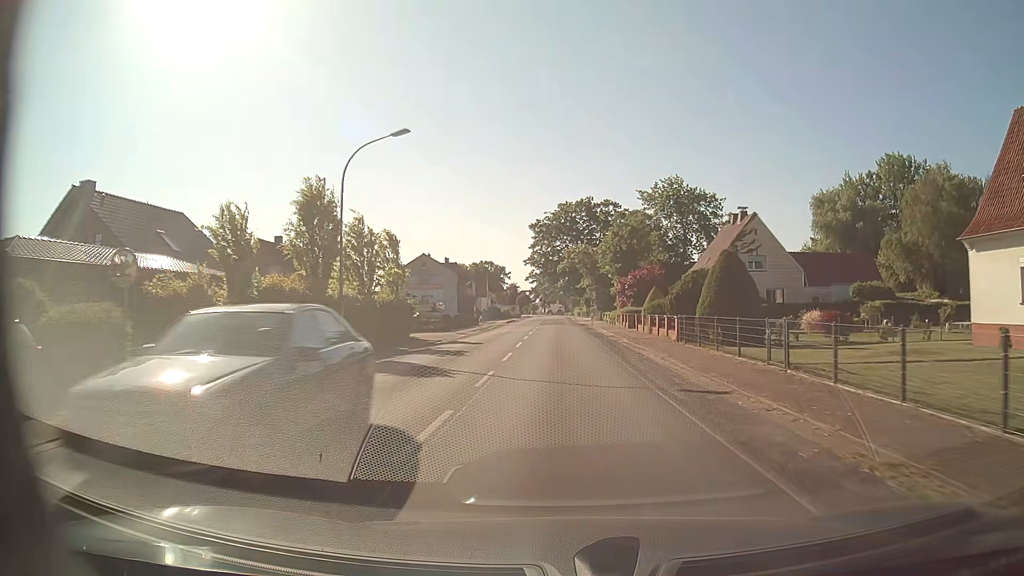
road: secondary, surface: asphalt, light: Day
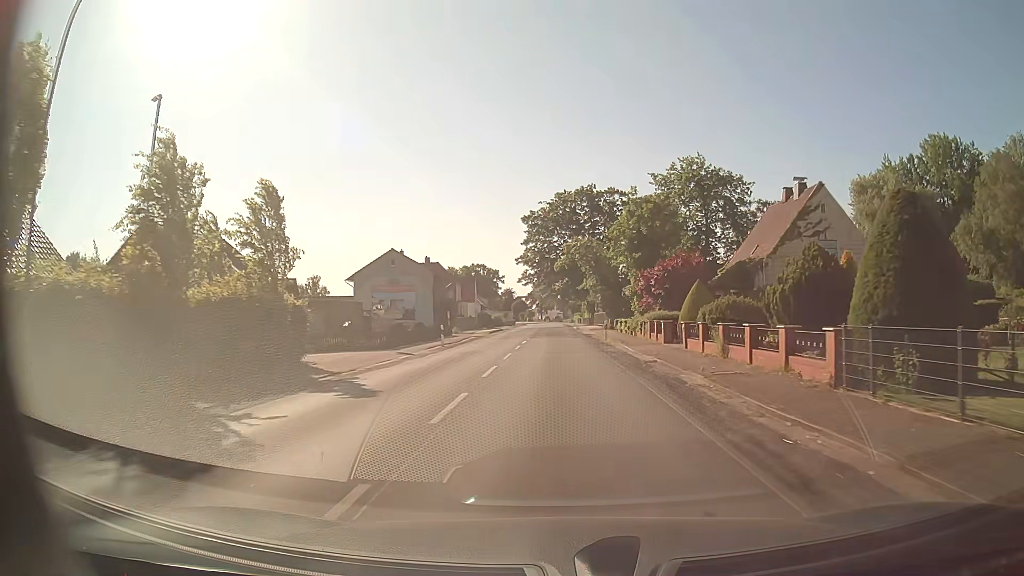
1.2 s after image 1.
(-0.3, +15.9) m; -1°
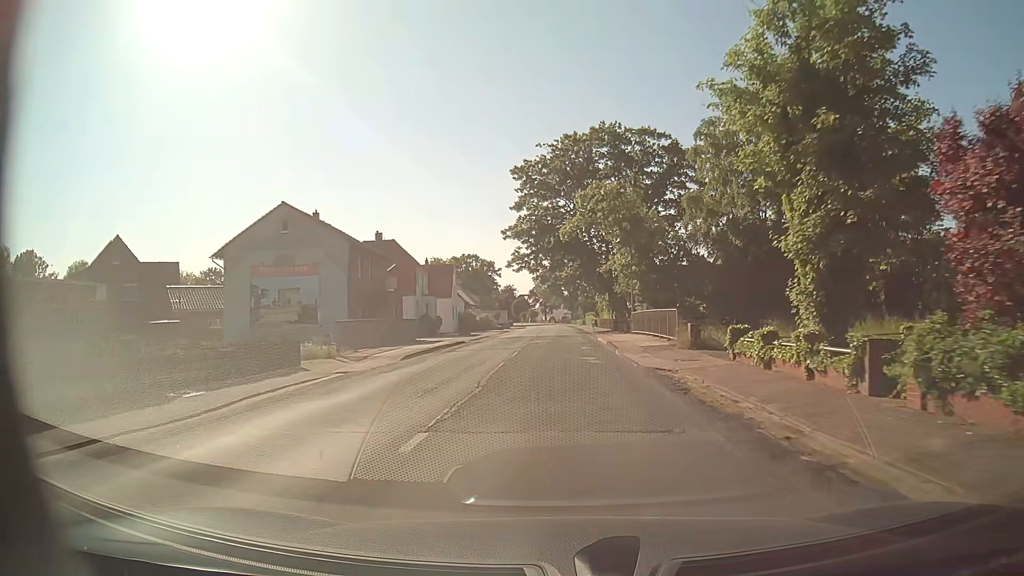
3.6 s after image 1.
(-0.1, +31.6) m; -1°
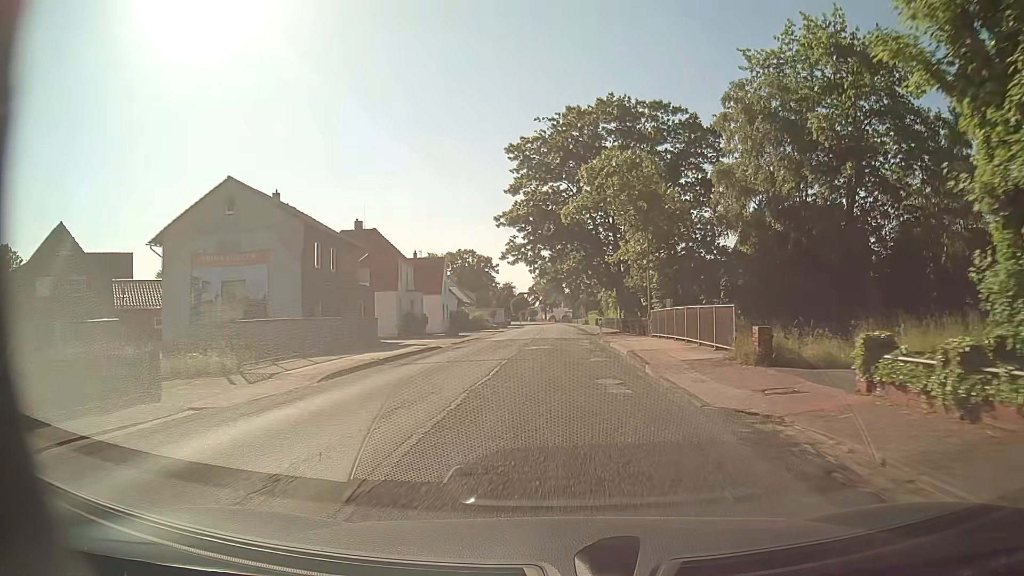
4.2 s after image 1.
(0.0, +7.9) m; 0°
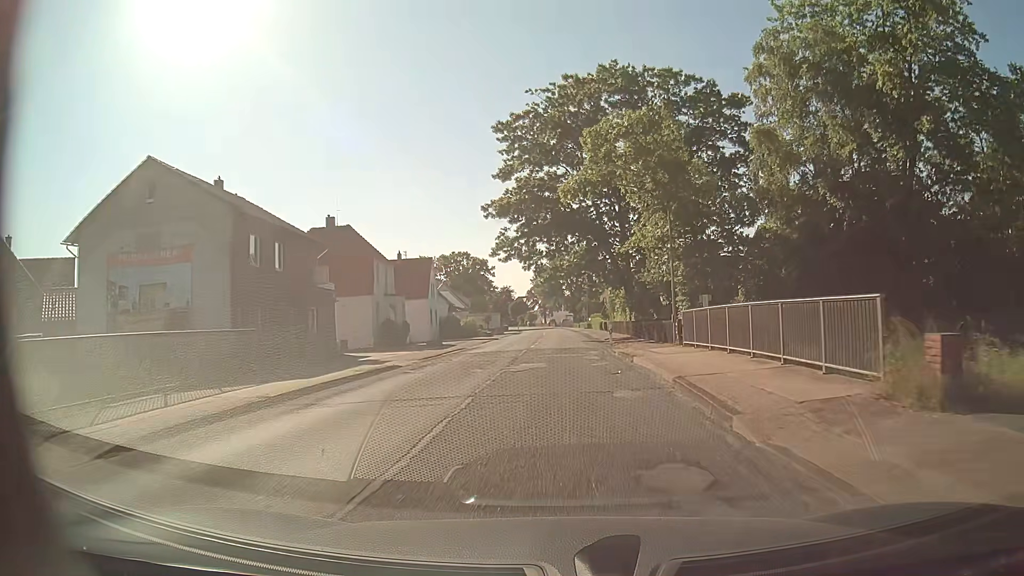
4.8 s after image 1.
(0.0, +7.9) m; 0°
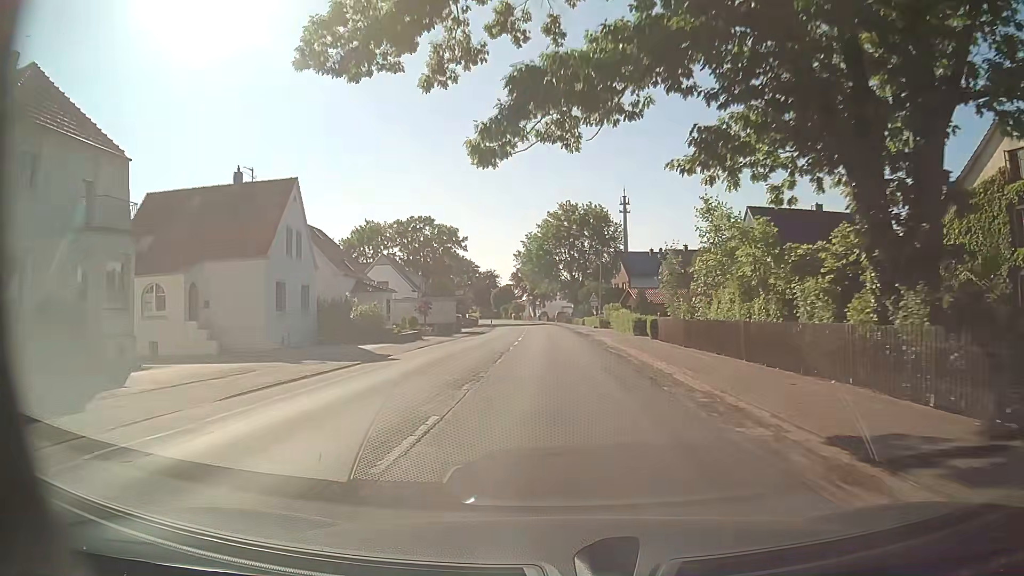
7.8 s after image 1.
(0.0, +39.4) m; 0°
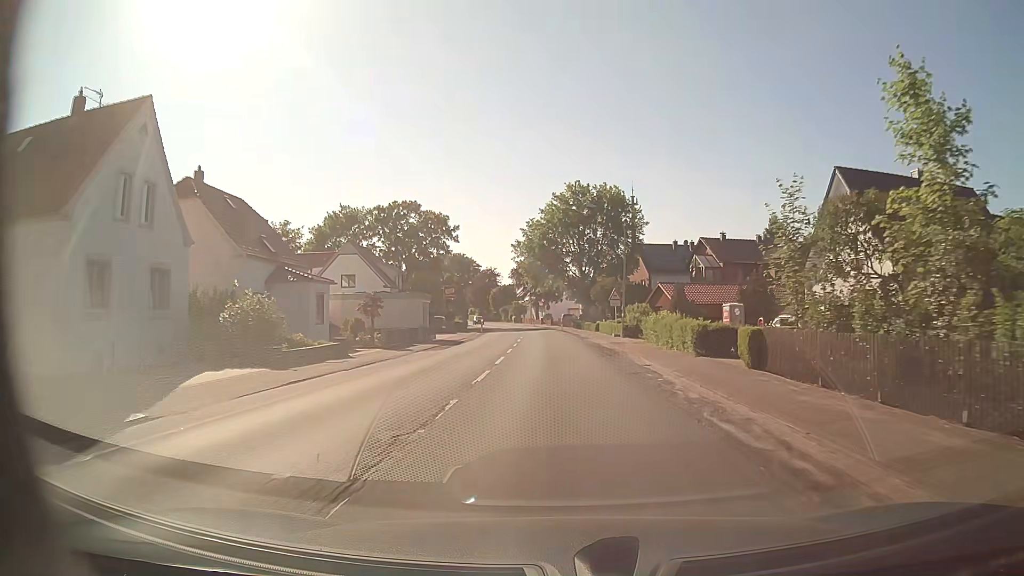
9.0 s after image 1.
(0.0, +15.9) m; 0°
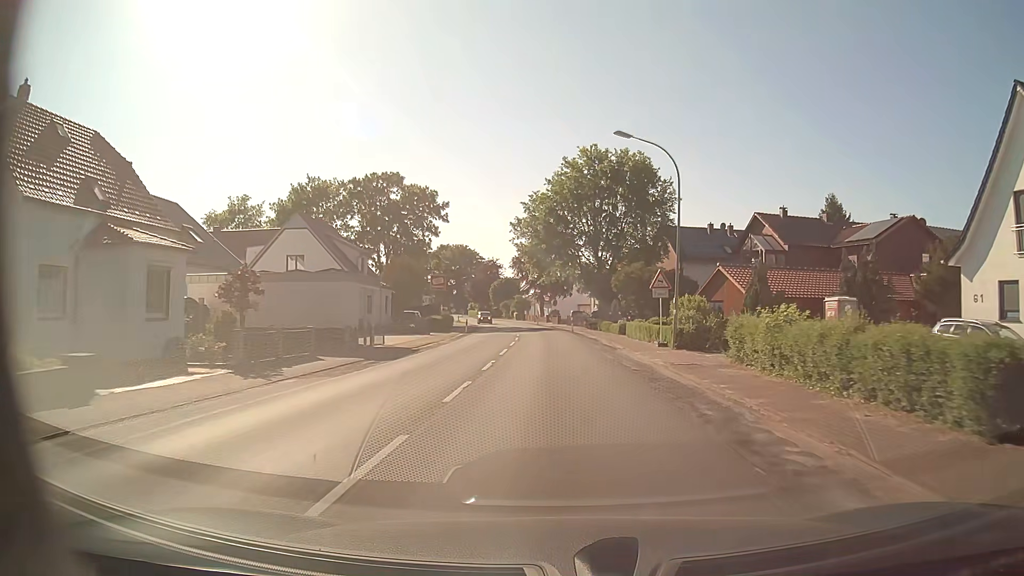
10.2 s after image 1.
(-0.1, +15.9) m; -1°
(0, +10) (0, +20) (0, +30) (-1, +40) (-1, +50) (-2, +60) (-3, +70) (-5, +80) (-6, +90) (-8, +99) m
